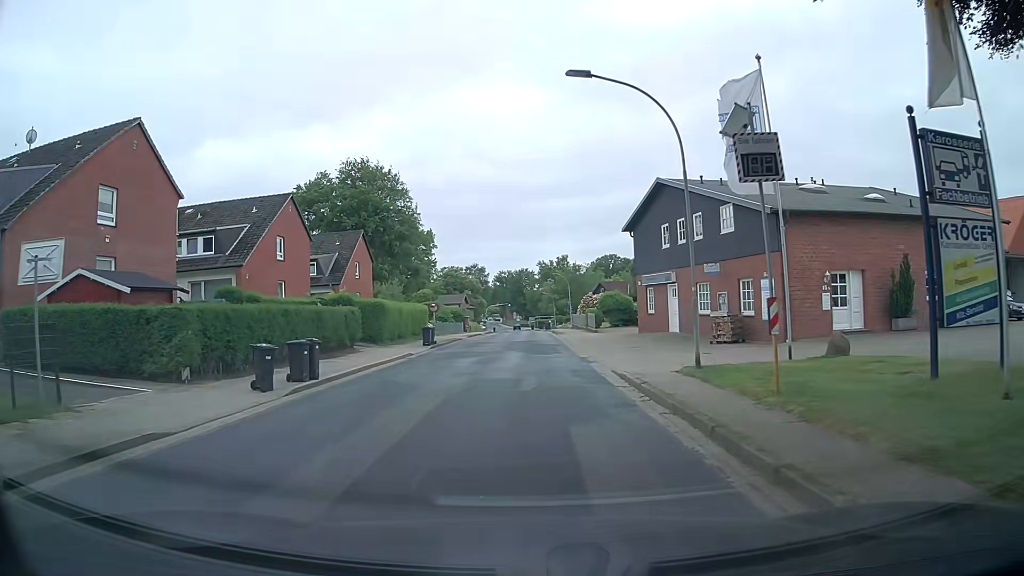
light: Day
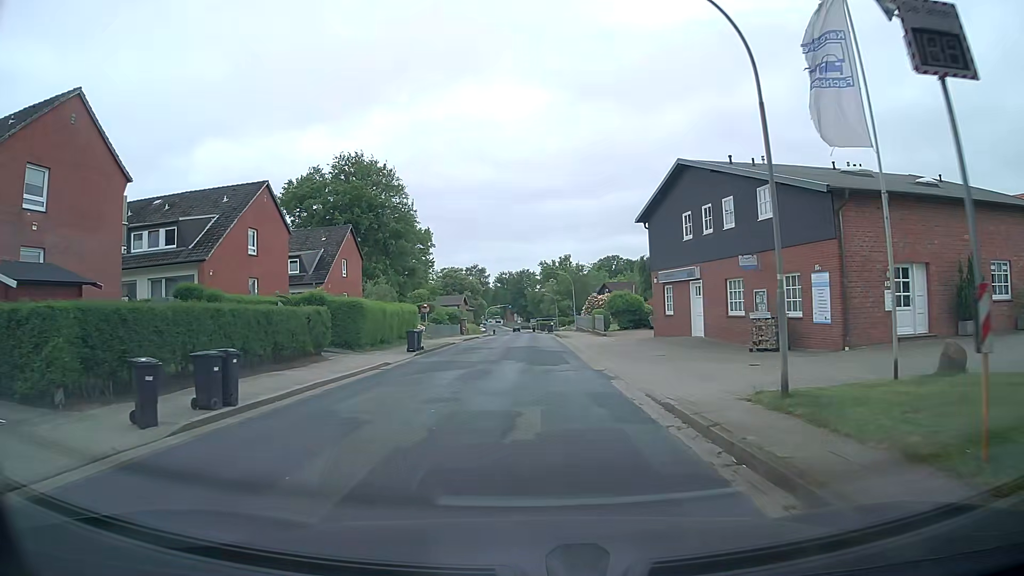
(0.0, +4.8) m; +1°
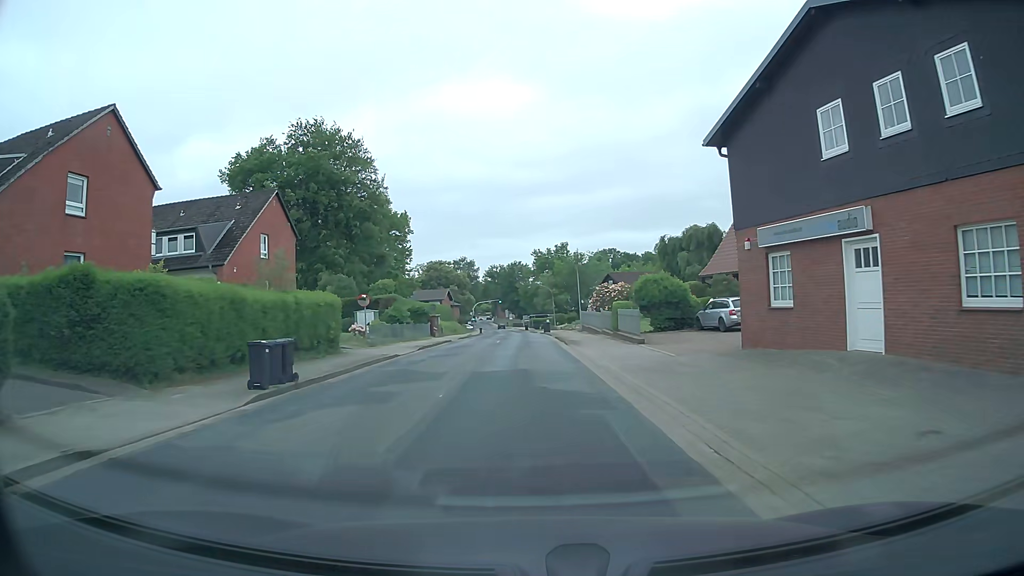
(0.0, +16.4) m; 0°
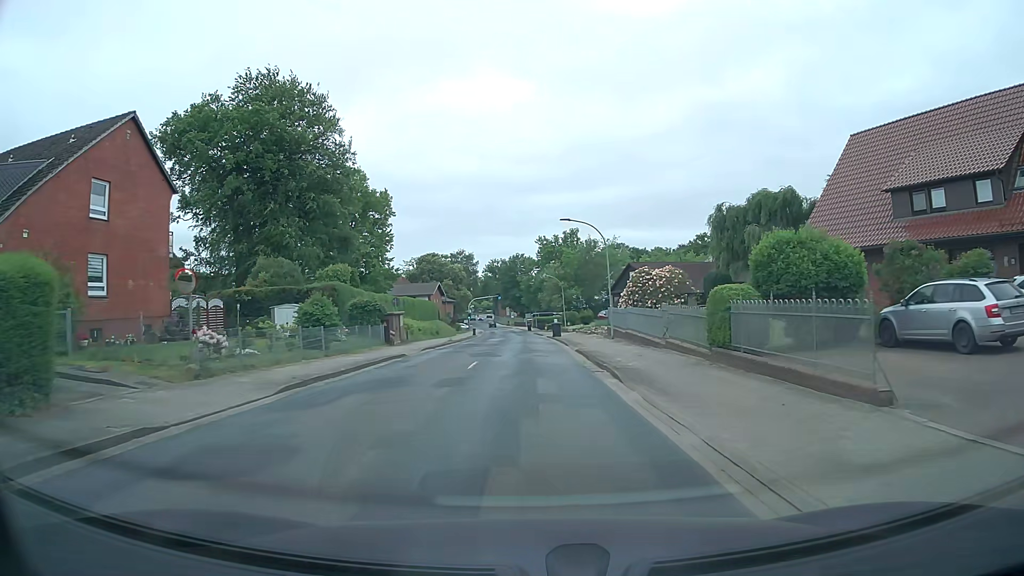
(-0.1, +17.9) m; 0°
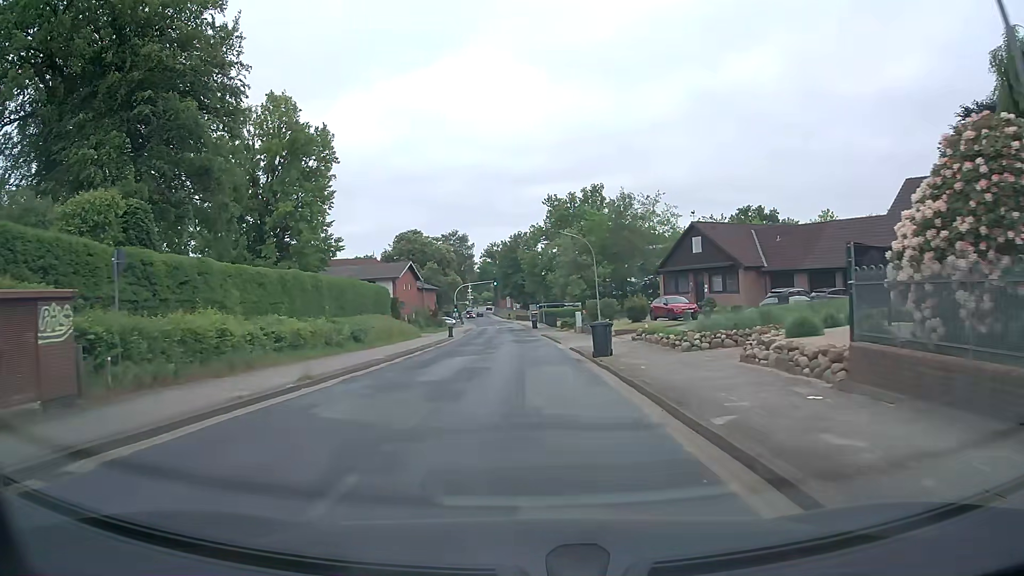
(-0.3, +30.0) m; -1°
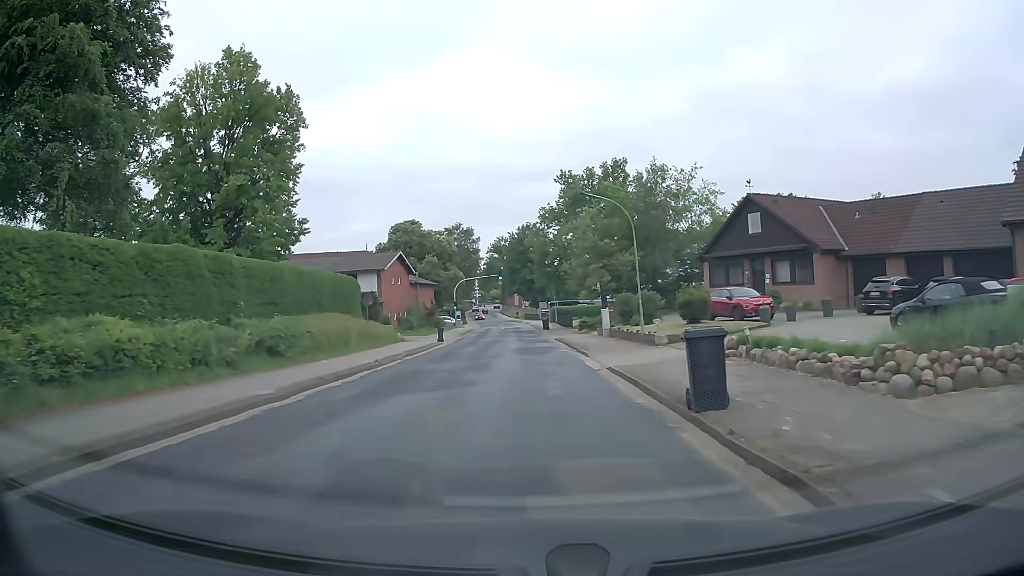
(-0.1, +11.8) m; -1°
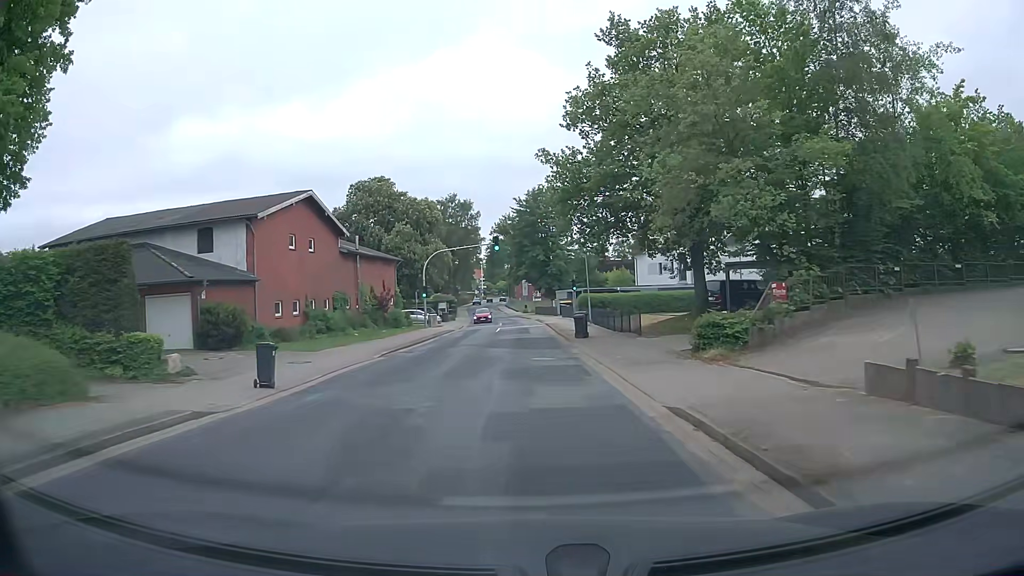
(-0.5, +32.1) m; -2°
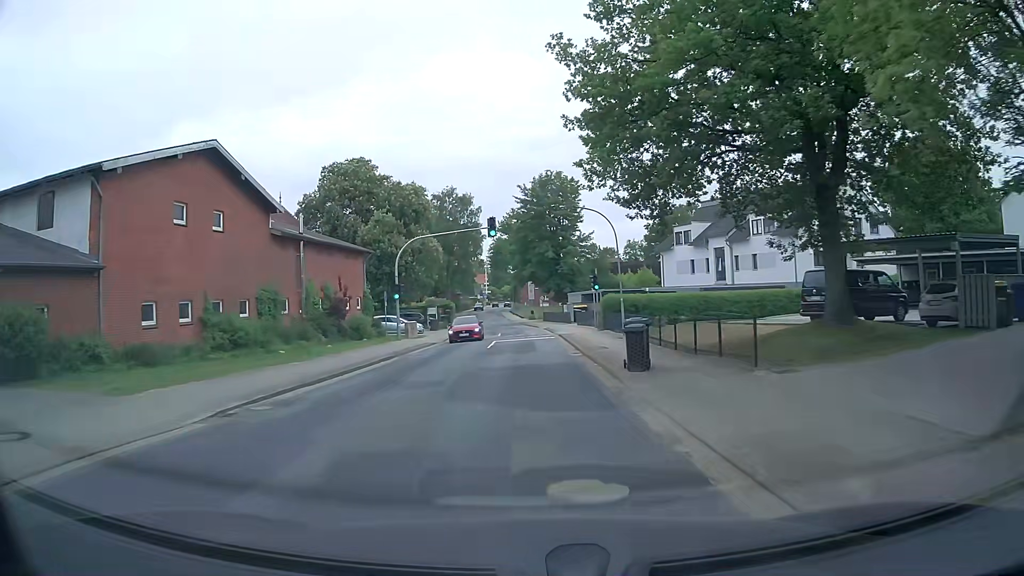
(+0.1, +13.3) m; 0°
(0, +10) (0, +20) (0, +30) (0, +40) (-1, +50) (-1, +60) (-2, +70) (-3, +80) (-4, +90) (-5, +100) m
